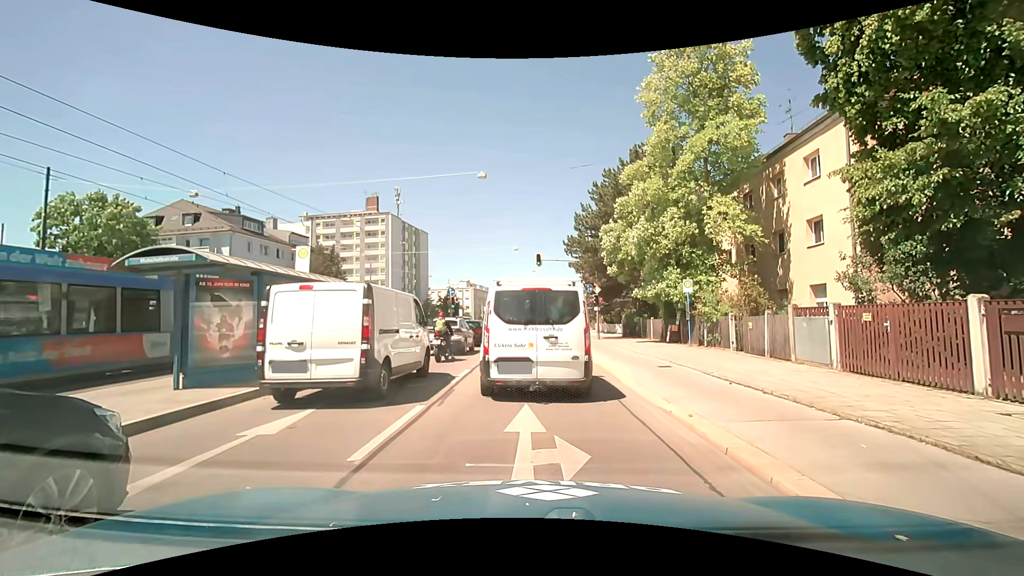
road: primary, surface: asphalt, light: Day
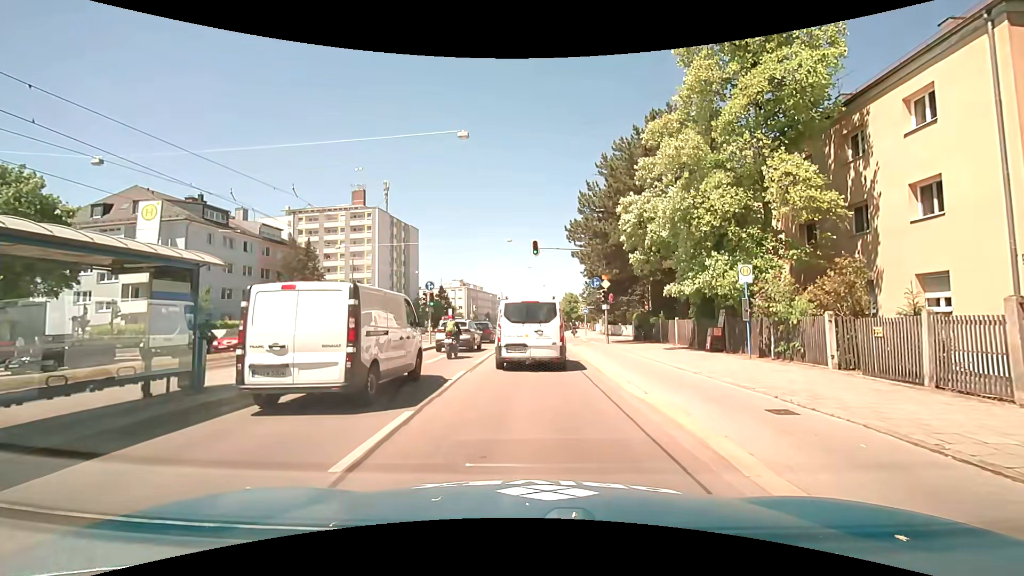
(+0.1, +6.6) m; +1°
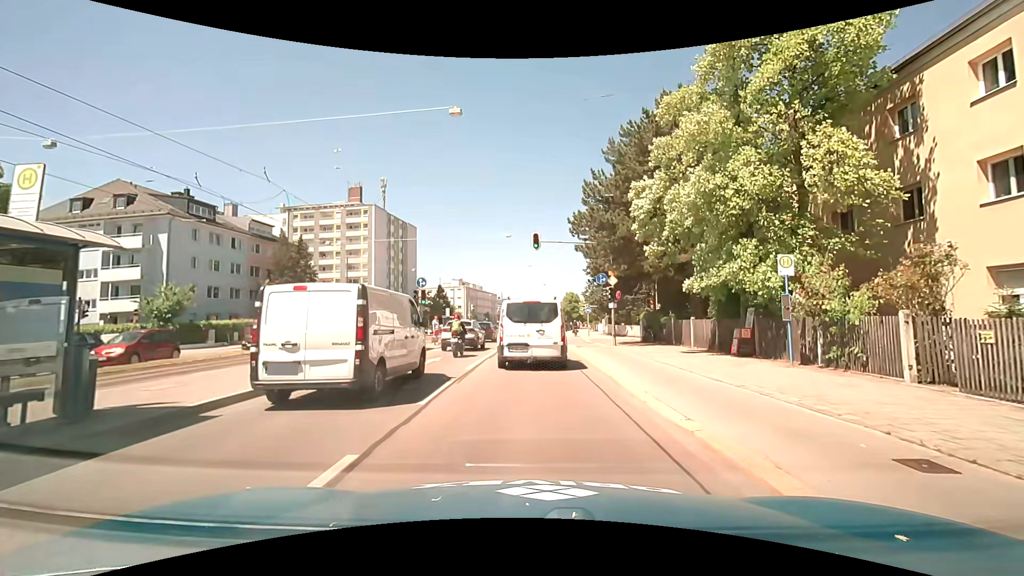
(0.0, +2.5) m; -1°
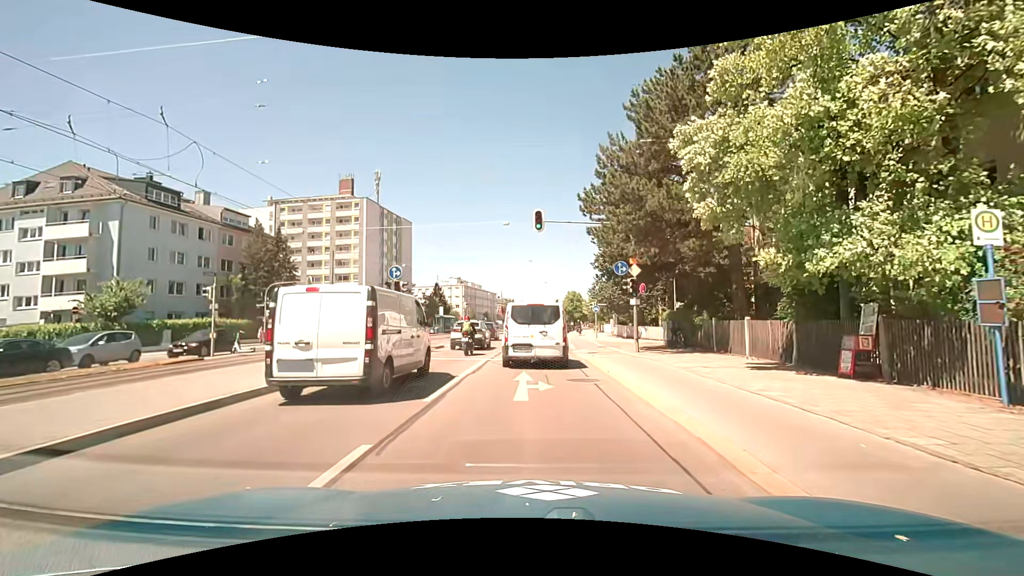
(+0.1, +5.8) m; 0°
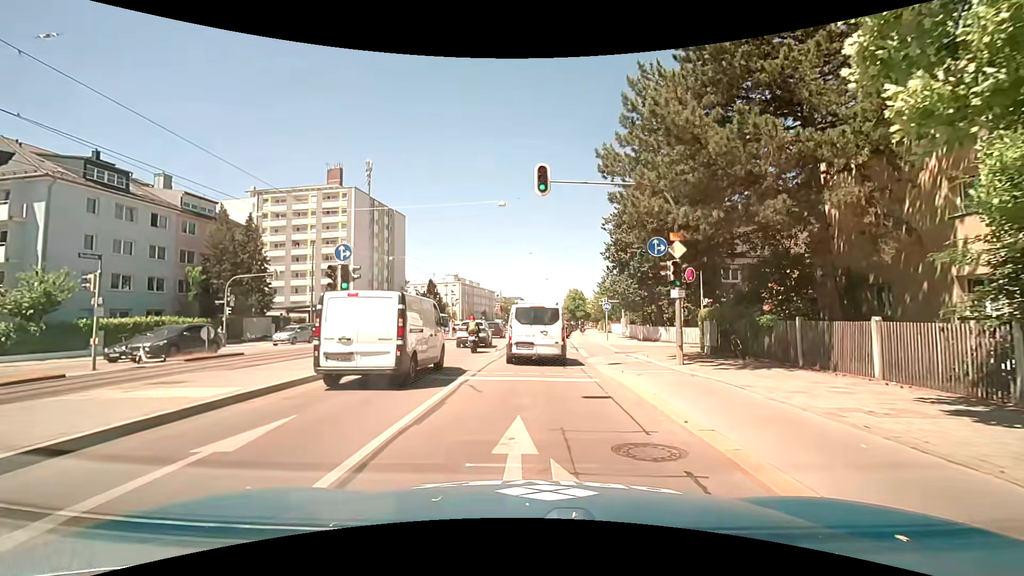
(0.0, +6.4) m; 0°
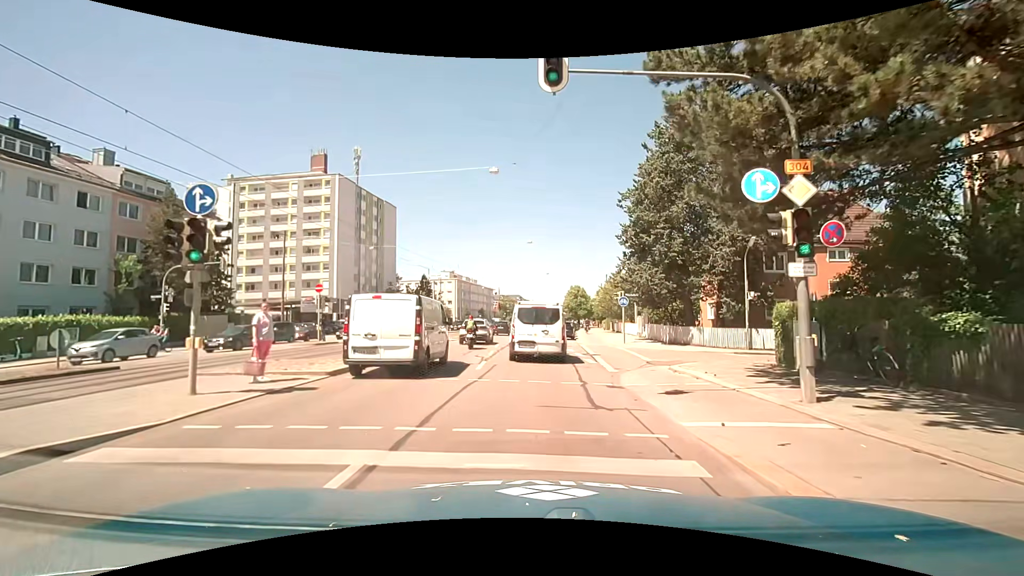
(0.0, +7.2) m; +1°
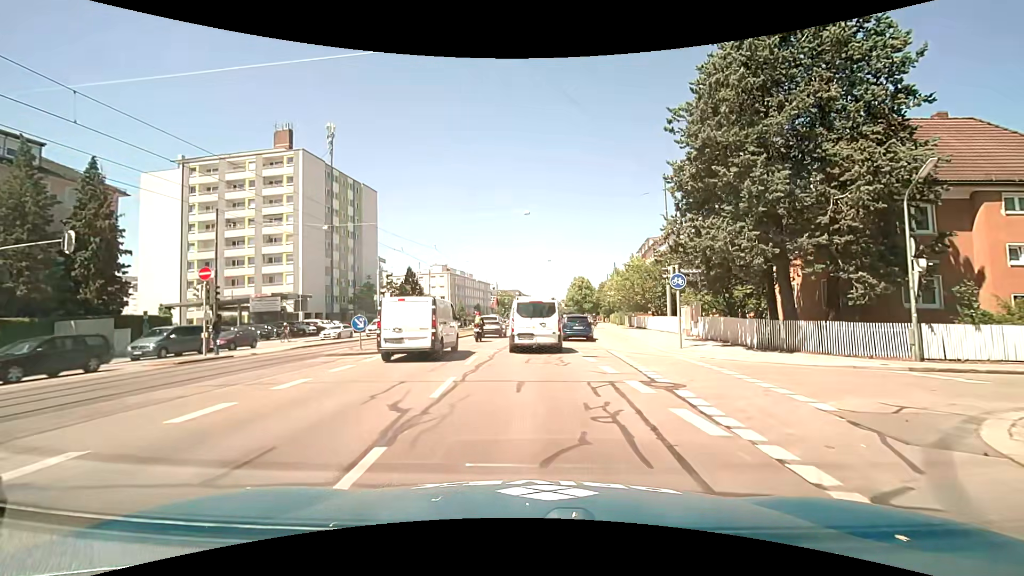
(0.0, +11.8) m; 0°
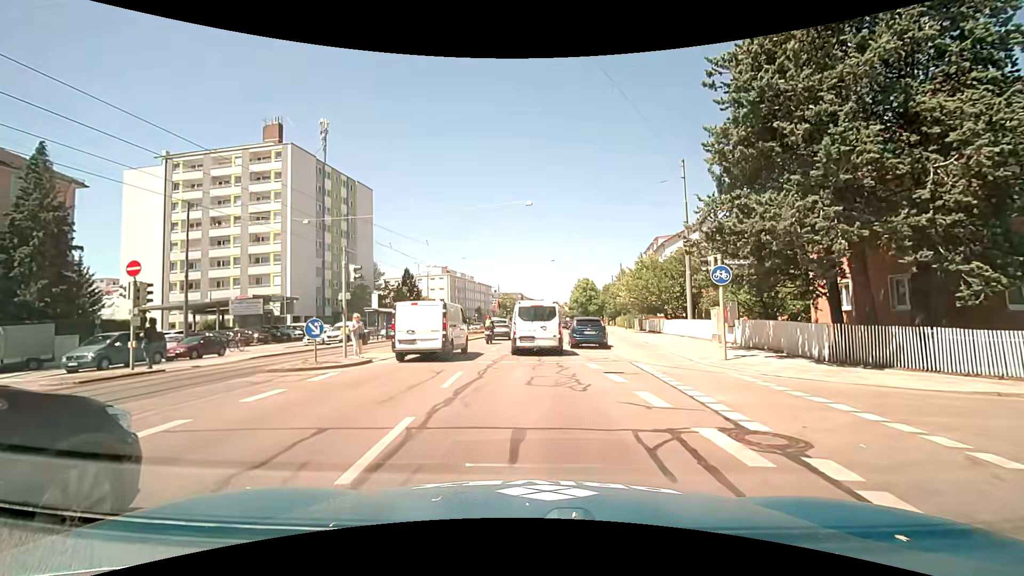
(0.0, +4.2) m; 0°
(0, +10) (0, +20) (0, +30) (+1, +40) (+1, +50) (+2, +60) (+3, +70) (+4, +80) (+5, +90) (+6, +100) m
